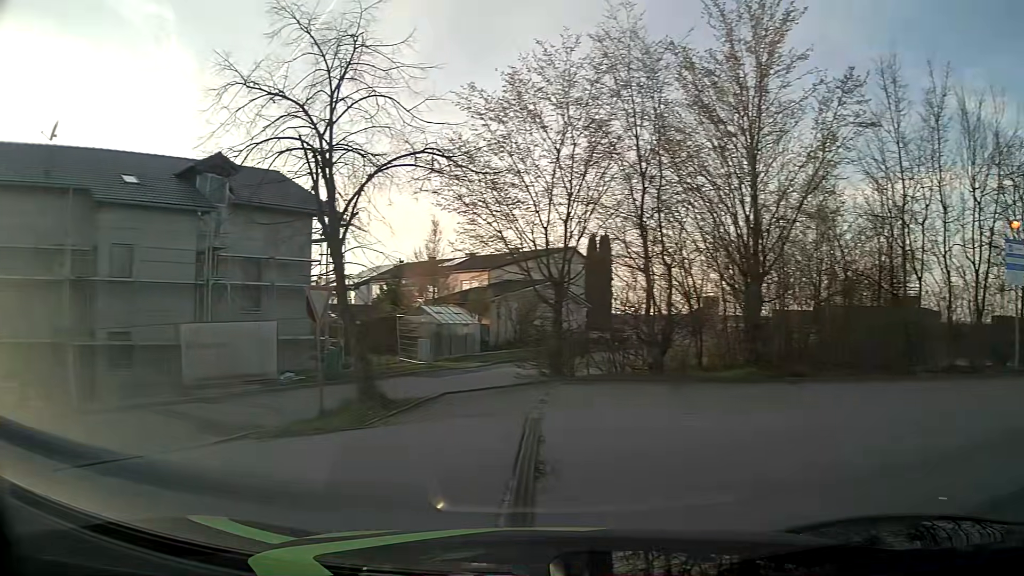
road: service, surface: asphalt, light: Day
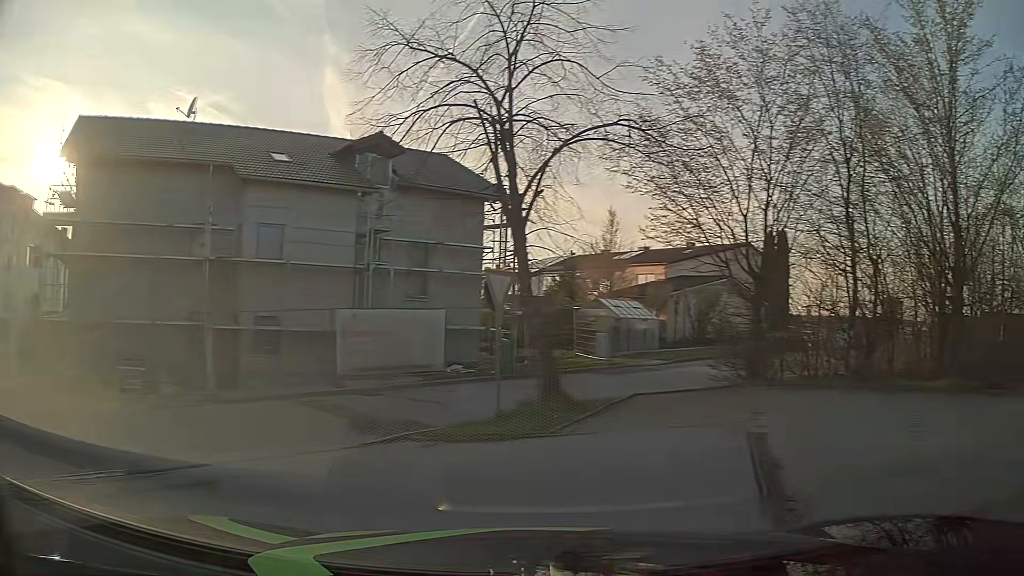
(-0.2, +1.5) m; -15°
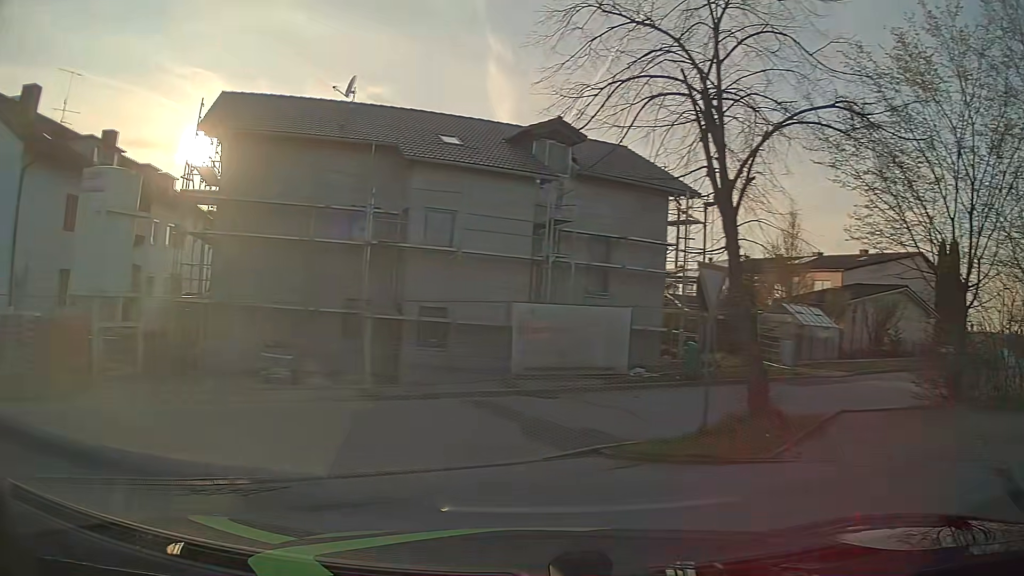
(-0.2, +1.5) m; -14°
